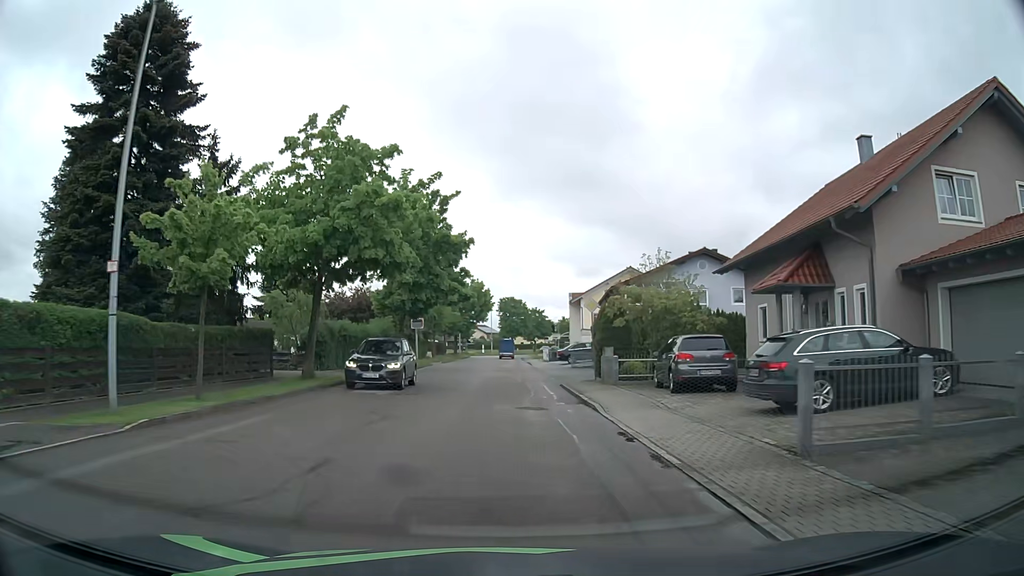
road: unclassified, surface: asphalt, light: Day
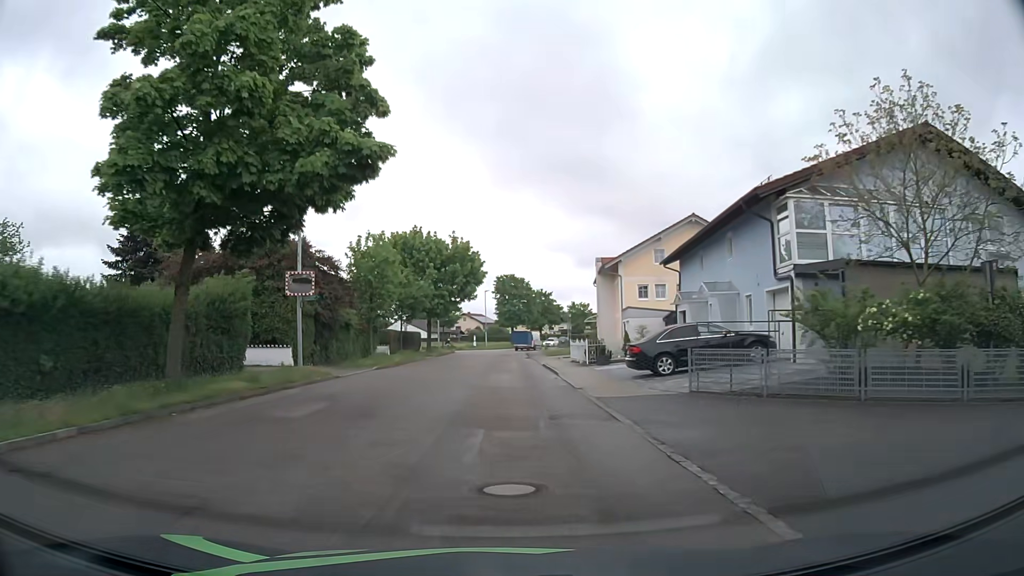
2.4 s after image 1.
(+0.1, +28.9) m; 0°
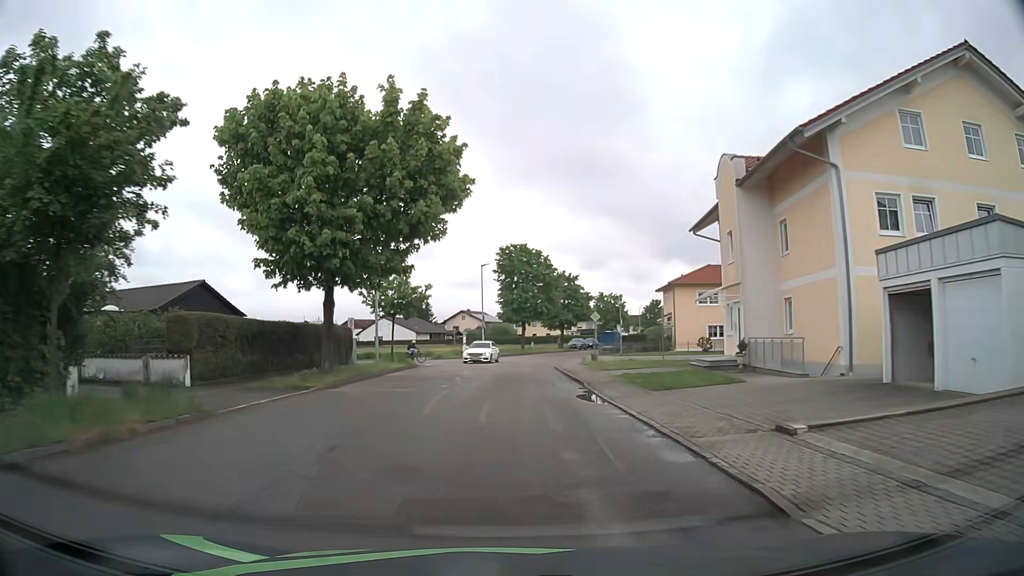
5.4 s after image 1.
(-0.3, +35.4) m; 0°
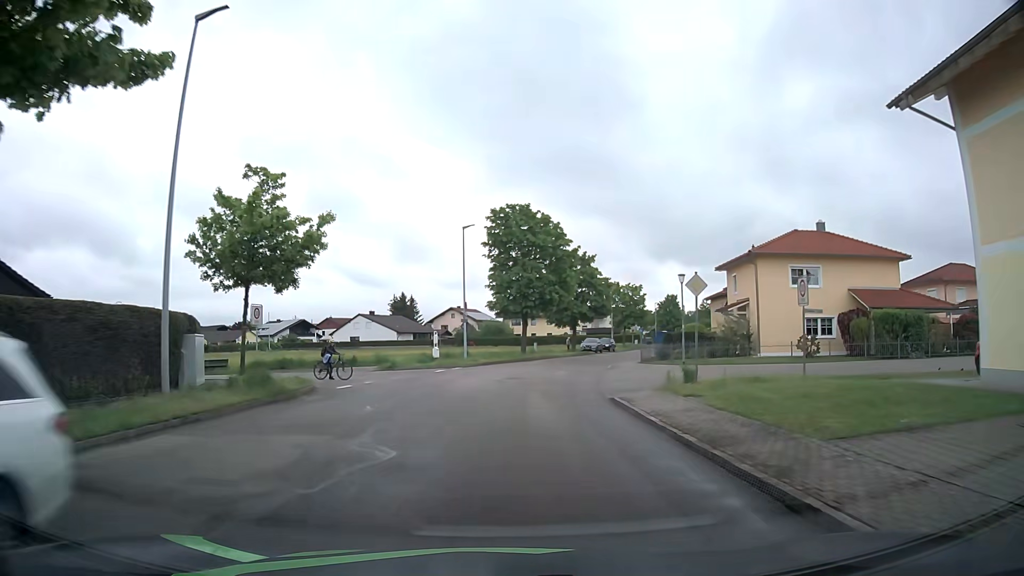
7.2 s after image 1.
(+0.1, +20.7) m; 0°
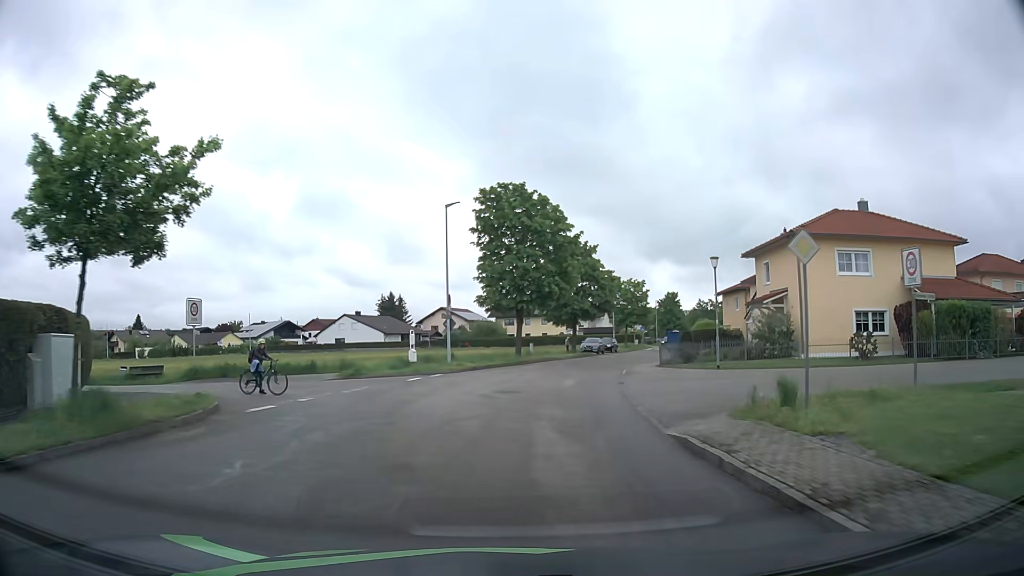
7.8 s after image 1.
(+0.1, +6.8) m; +2°
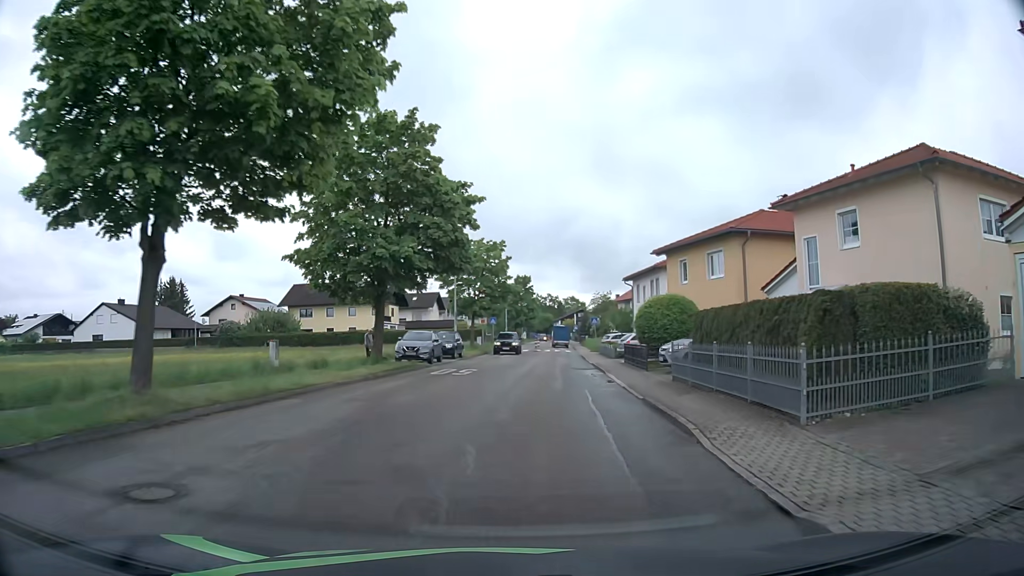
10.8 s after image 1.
(+3.1, +33.1) m; +14°
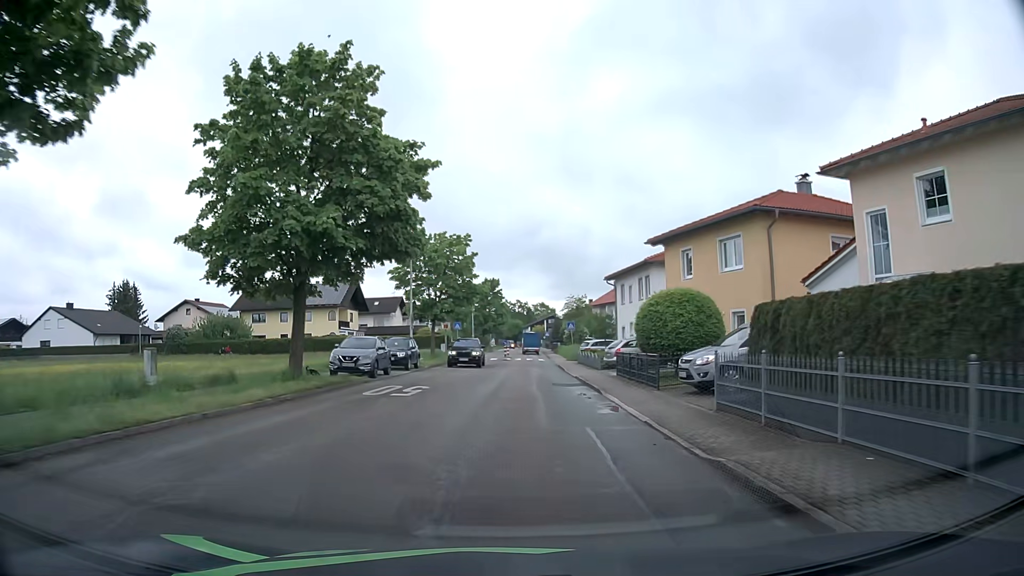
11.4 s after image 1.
(+0.2, +6.7) m; +3°
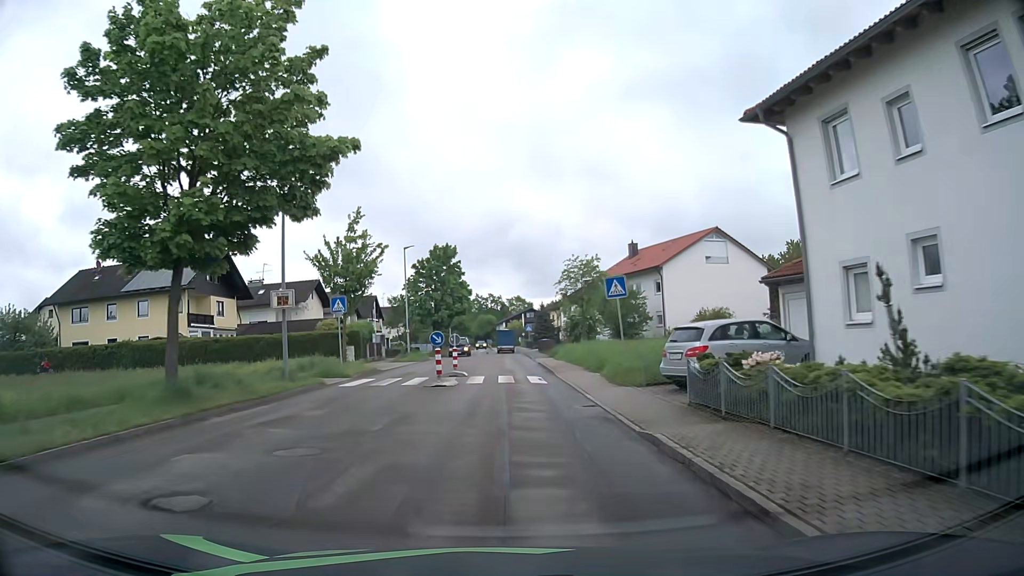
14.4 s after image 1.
(+1.0, +34.9) m; +2°
(0, +10) (0, +20) (0, +30) (0, +40) (-1, +50) (-1, +60) (-1, +70) (-1, +80) (-1, +90) (-1, +100) m
